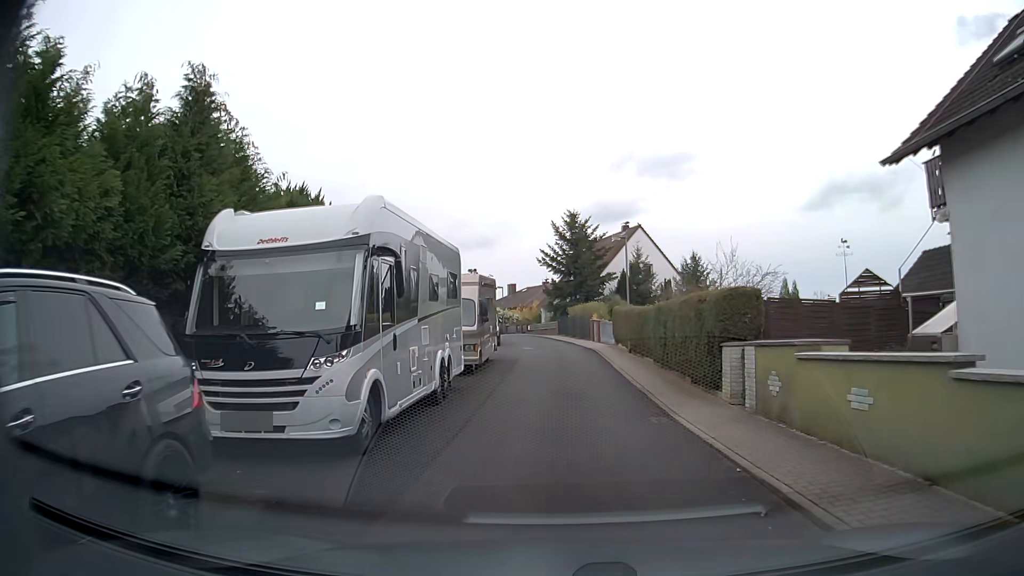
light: Day
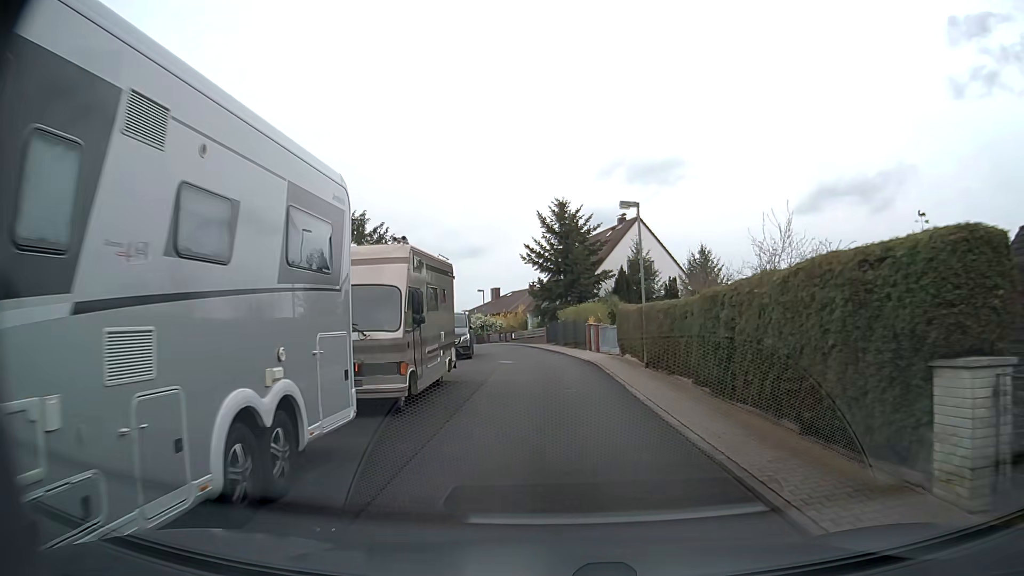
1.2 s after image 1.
(+0.1, +7.7) m; +2°
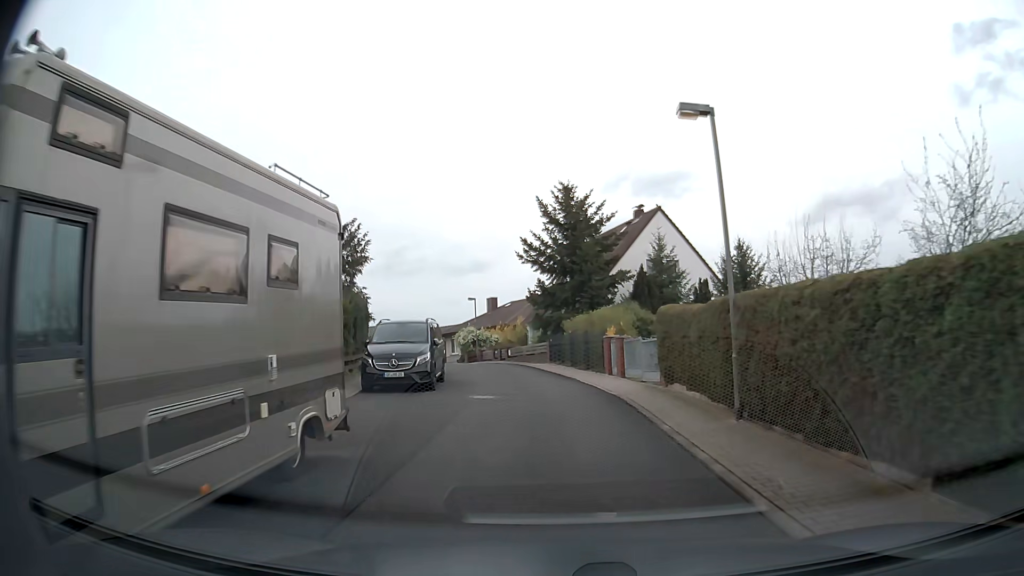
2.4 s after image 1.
(-0.1, +9.0) m; -1°
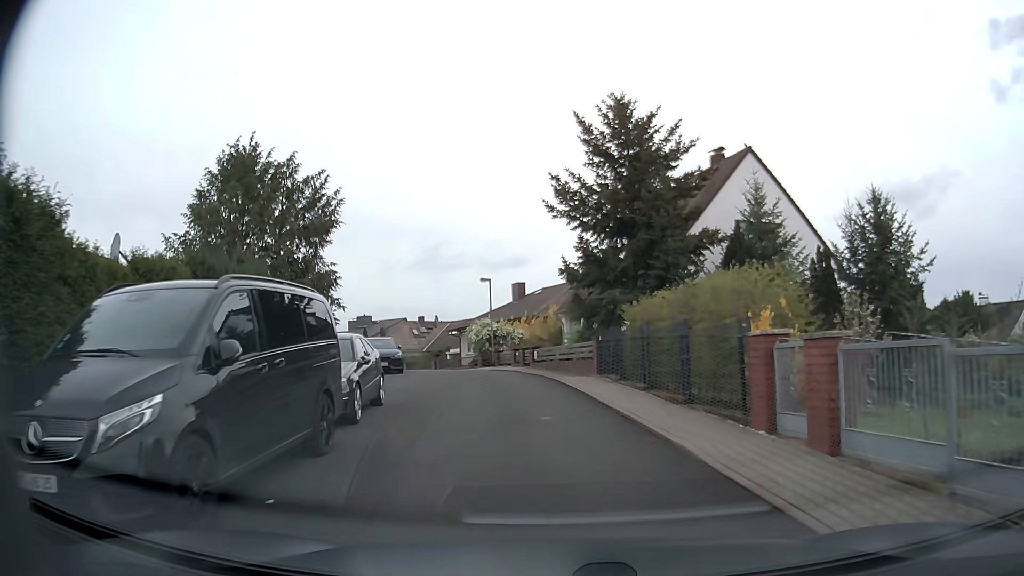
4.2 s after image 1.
(-0.3, +13.4) m; -3°
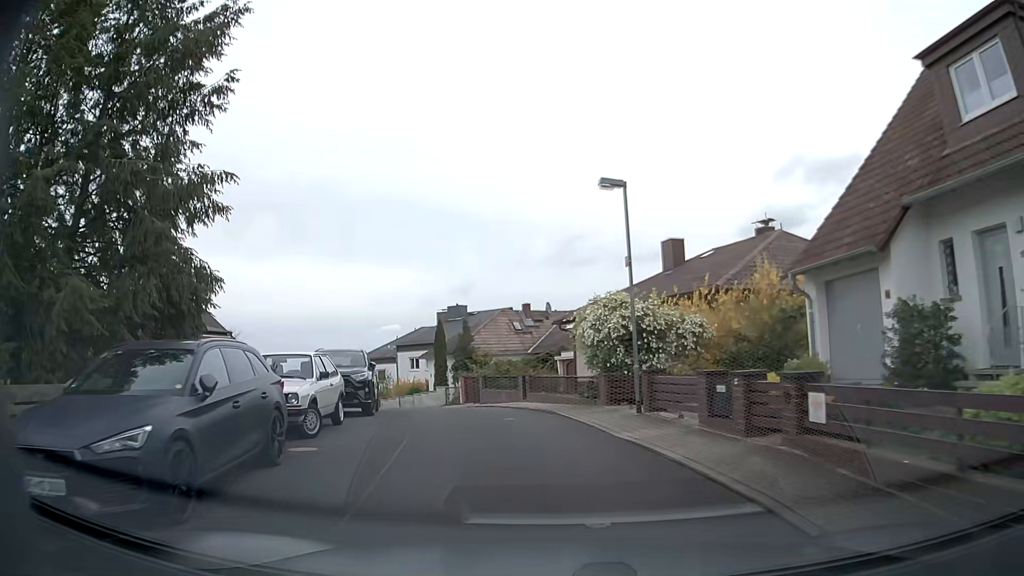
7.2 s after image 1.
(-1.8, +21.9) m; -11°
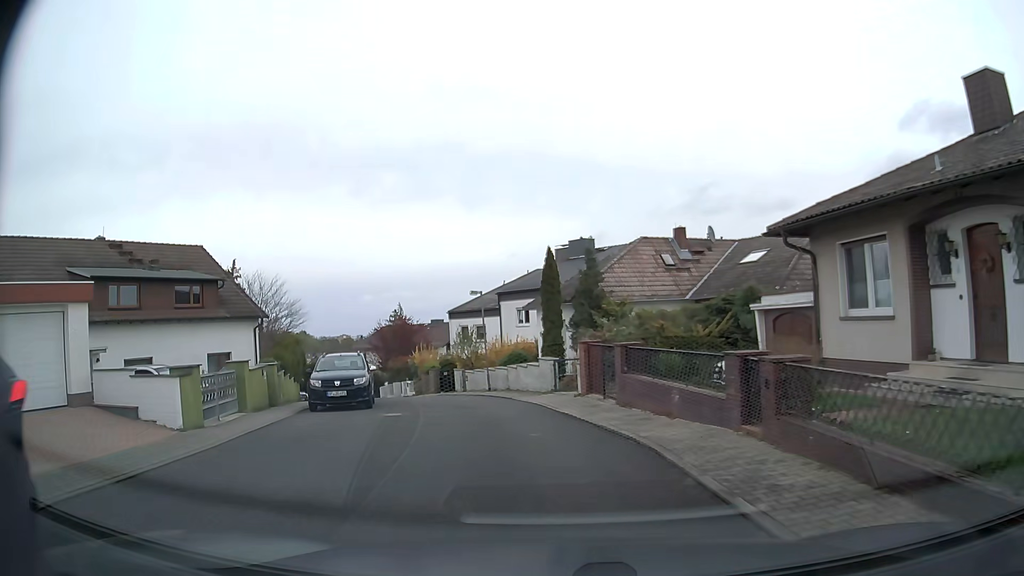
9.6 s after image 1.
(-1.7, +16.5) m; -12°
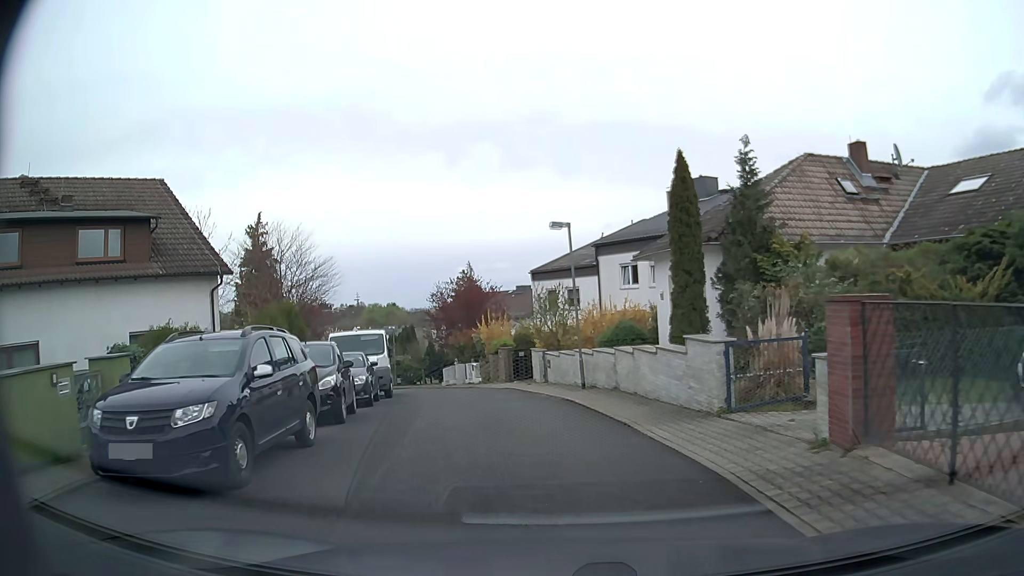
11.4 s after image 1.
(-0.8, +11.9) m; -8°
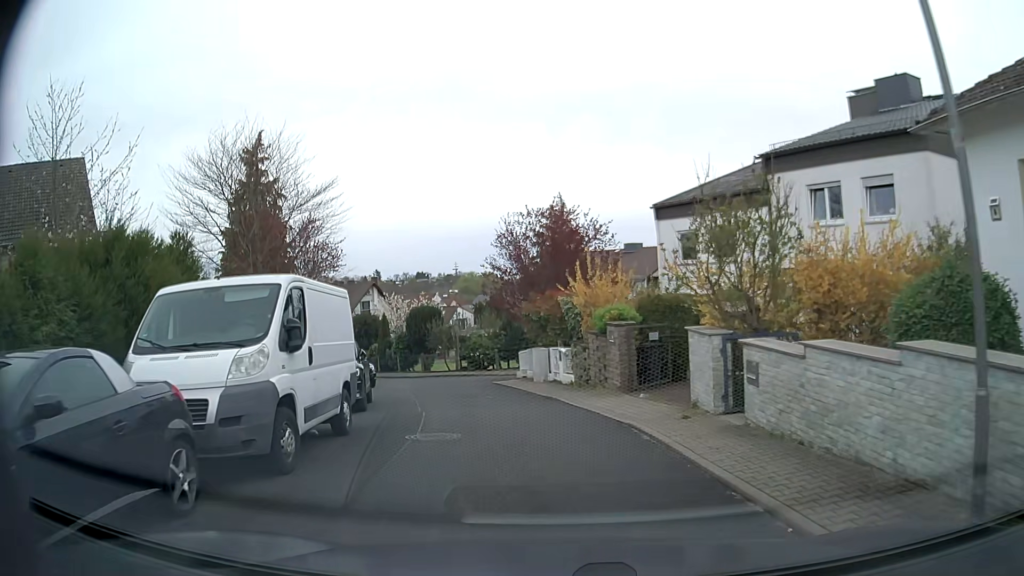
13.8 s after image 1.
(-1.0, +14.2) m; -9°
(-1, +10) (-2, +20) (-4, +30) (+2, +37) (+10, +43) (+19, +48) (+27, +54) (+34, +61) (+41, +68) (+48, +75) m
